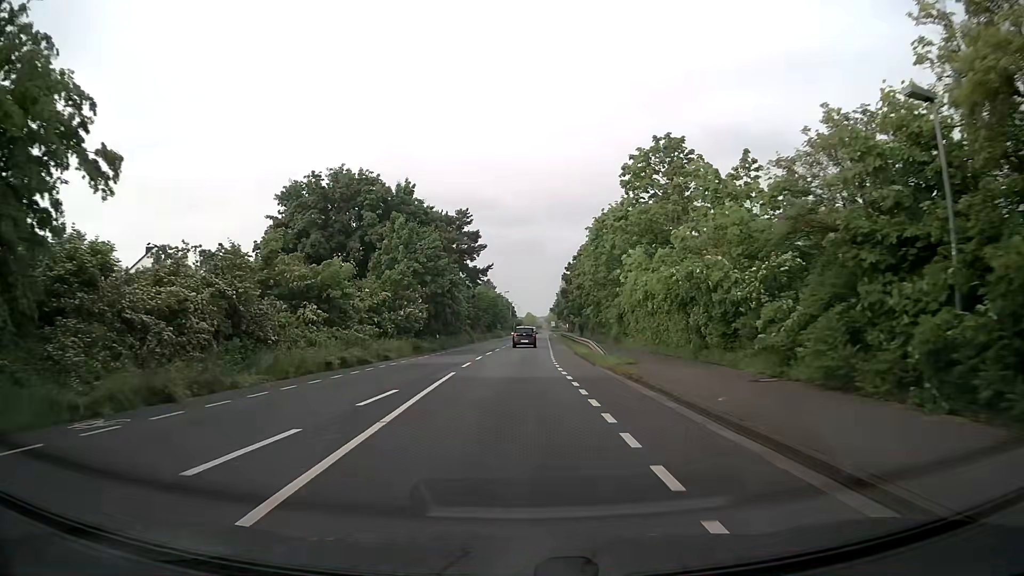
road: secondary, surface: asphalt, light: Day
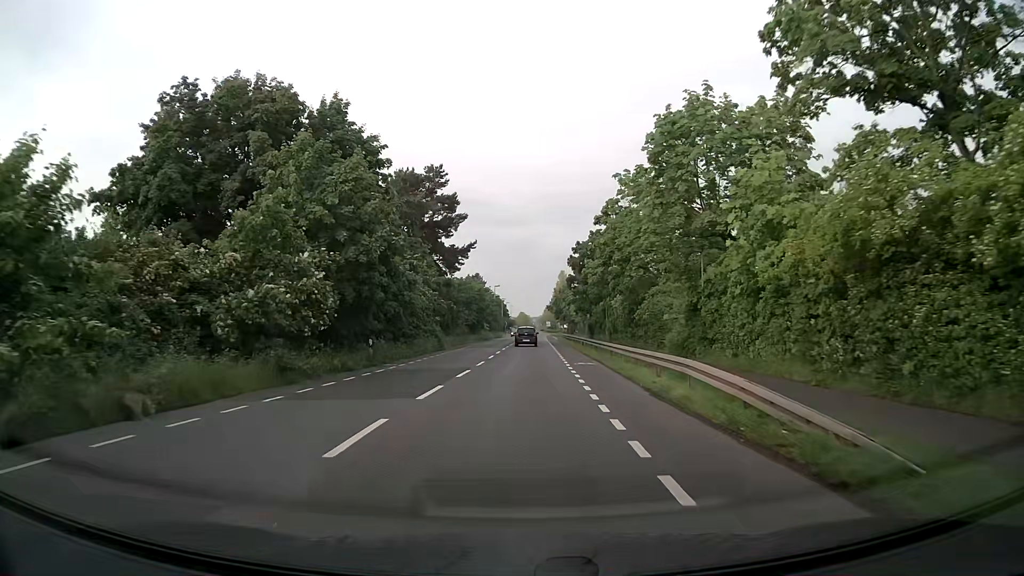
(+0.1, +22.7) m; 0°
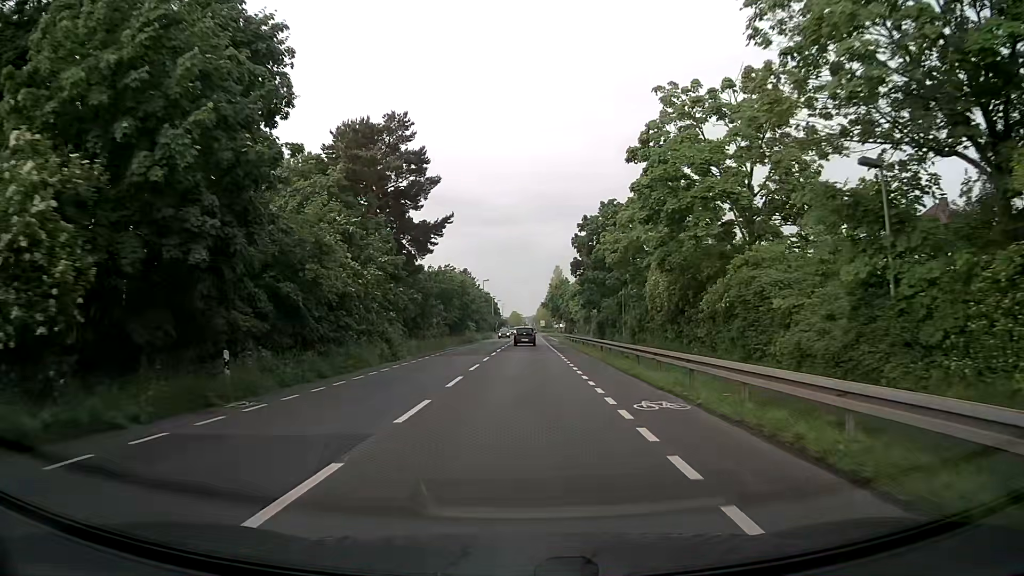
(+0.2, +15.5) m; +1°
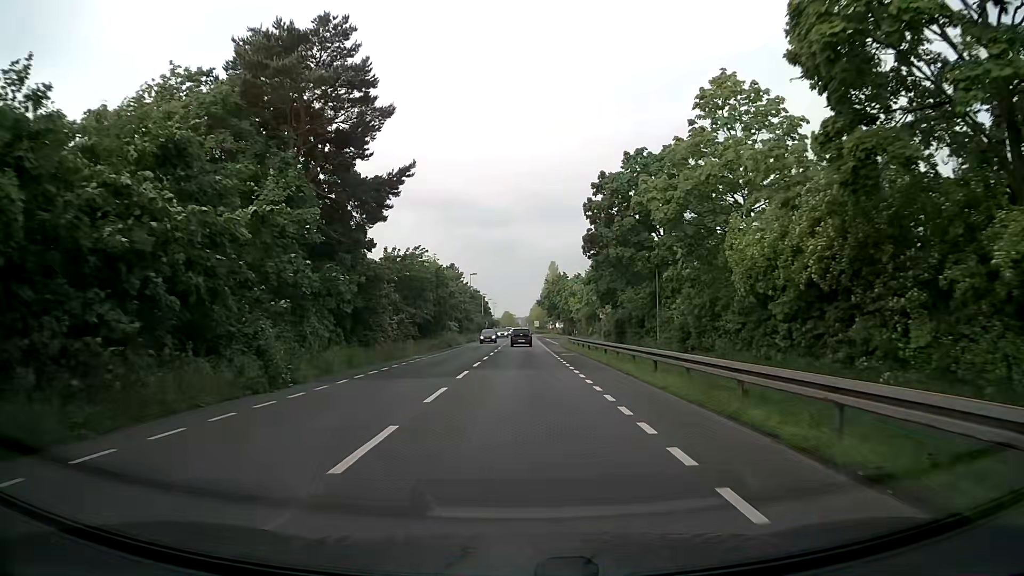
(+0.1, +15.6) m; +1°
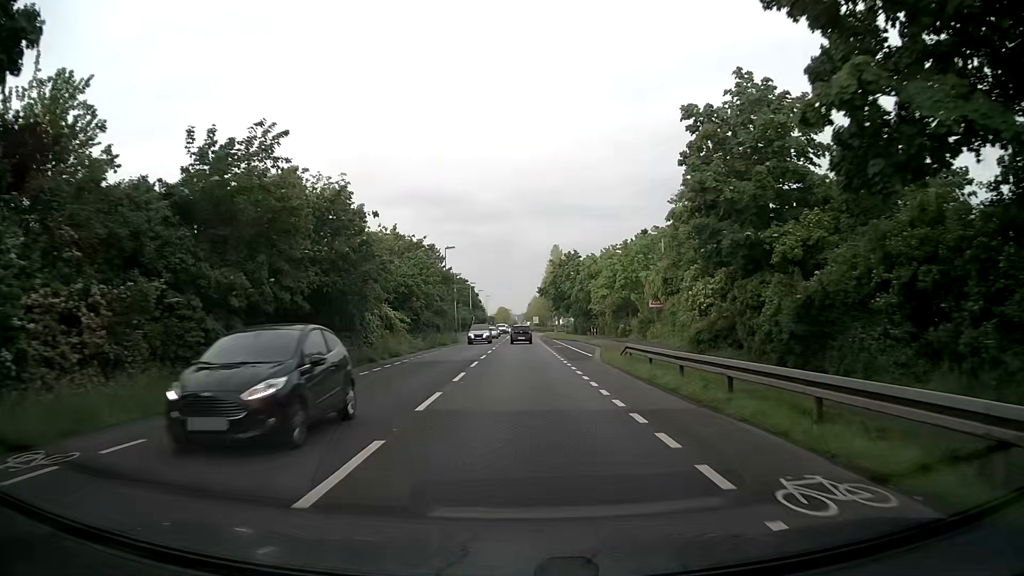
(+0.1, +31.5) m; 0°
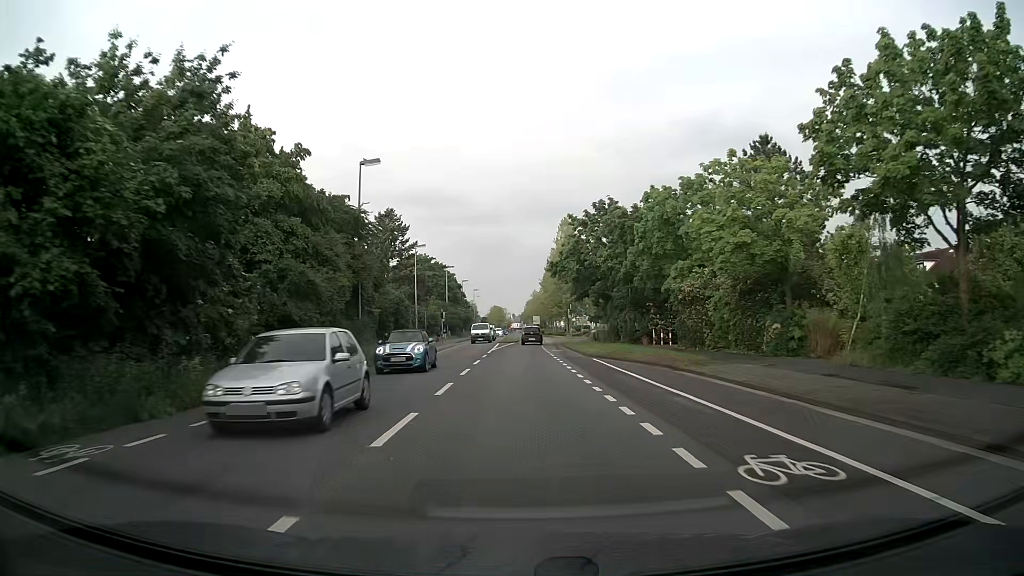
(+0.4, +39.6) m; +1°
(0, +10) (0, +20) (0, +30) (0, +40) (+1, +50) (+1, +60) (+1, +70) (+2, +80) (+2, +90) (+2, +100) m
